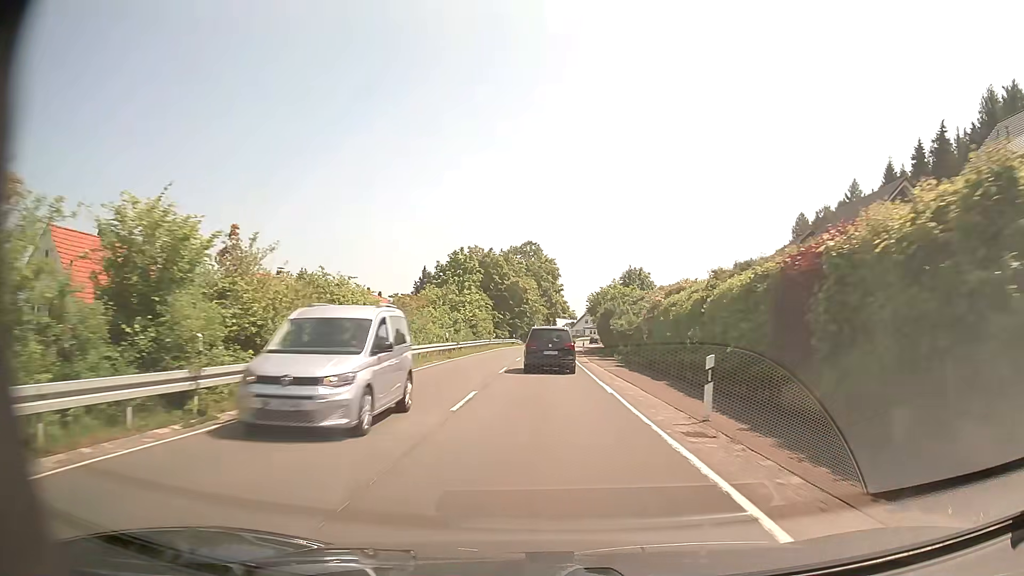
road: secondary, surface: asphalt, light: Day
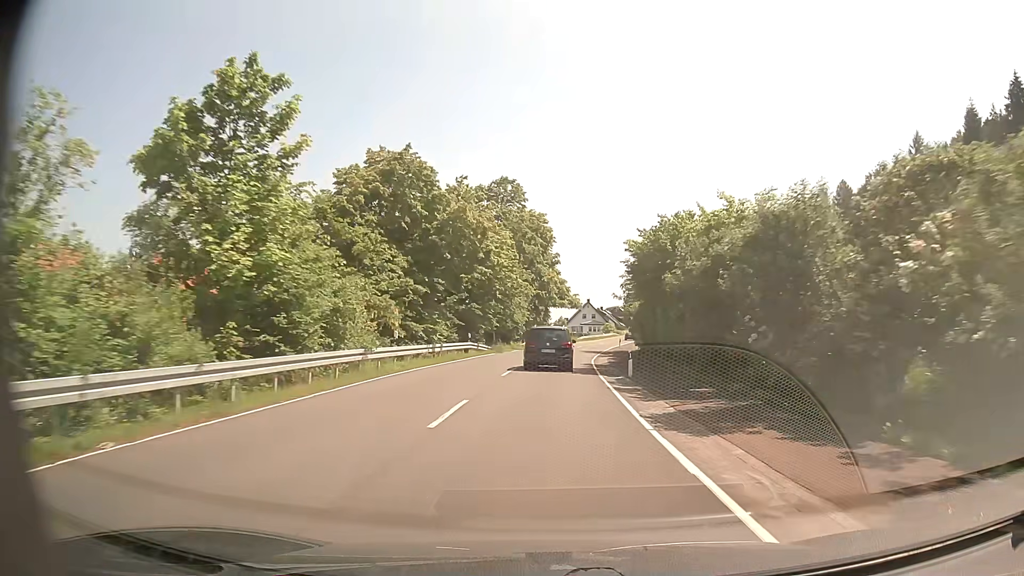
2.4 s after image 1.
(+0.2, +38.7) m; +1°
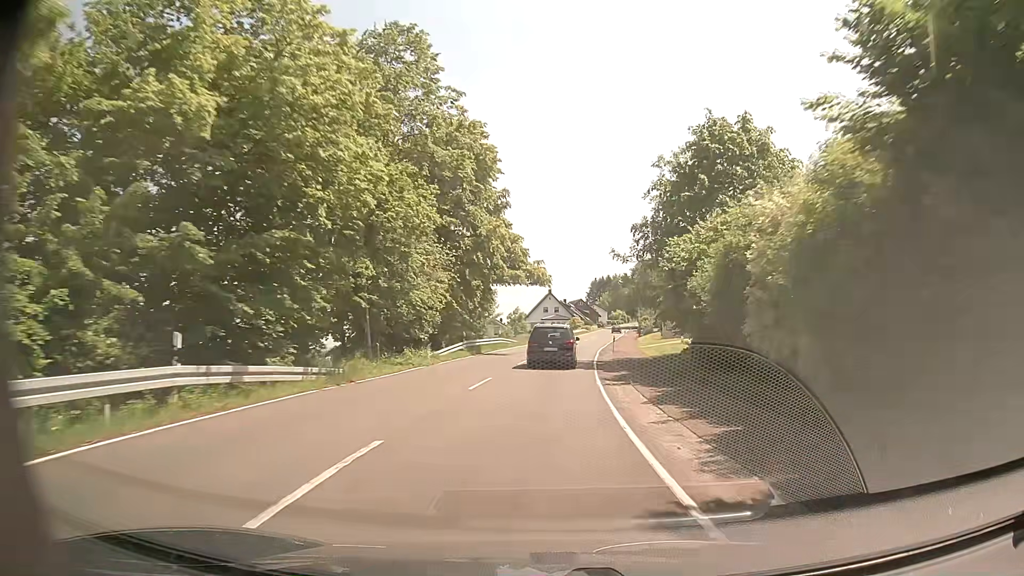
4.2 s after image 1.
(+0.8, +29.5) m; +4°
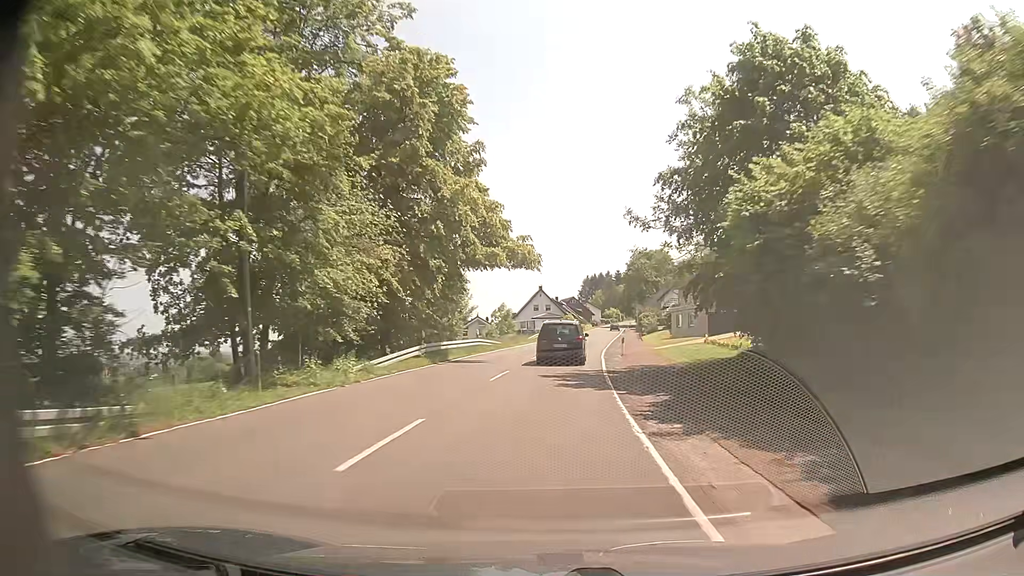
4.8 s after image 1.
(0.0, +9.9) m; +1°
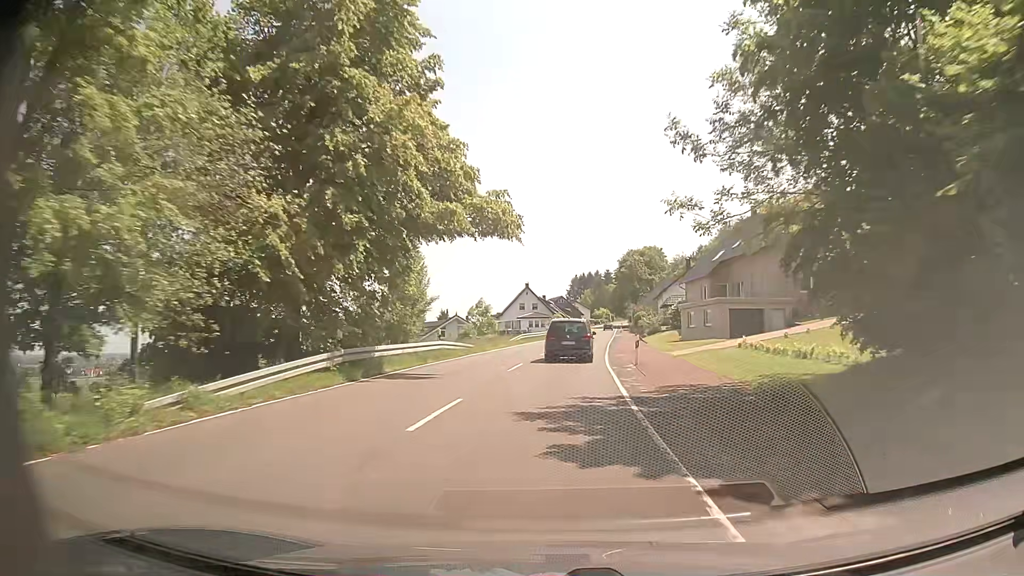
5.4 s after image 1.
(0.0, +9.5) m; +1°
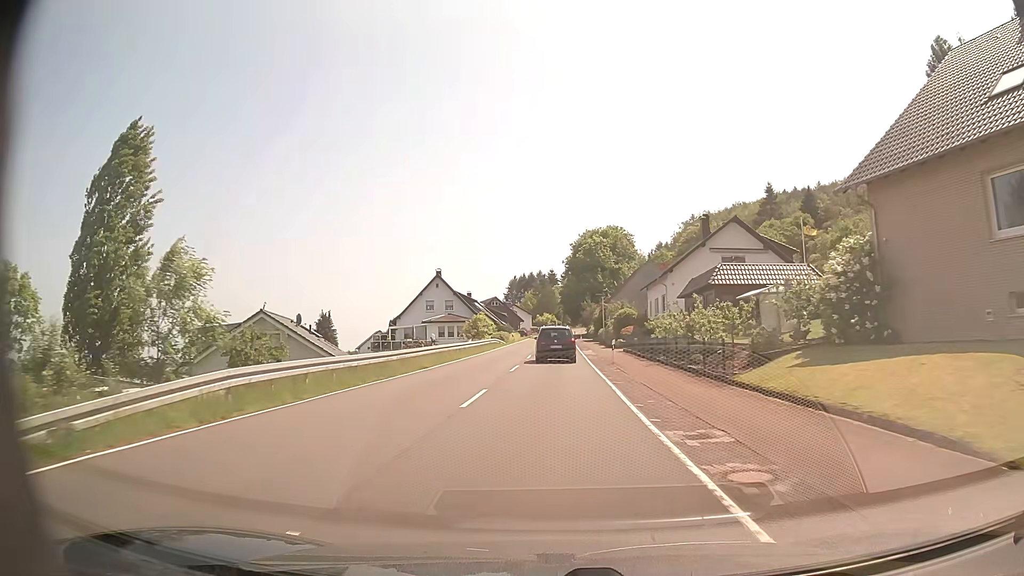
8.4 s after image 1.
(+2.1, +44.3) m; +5°
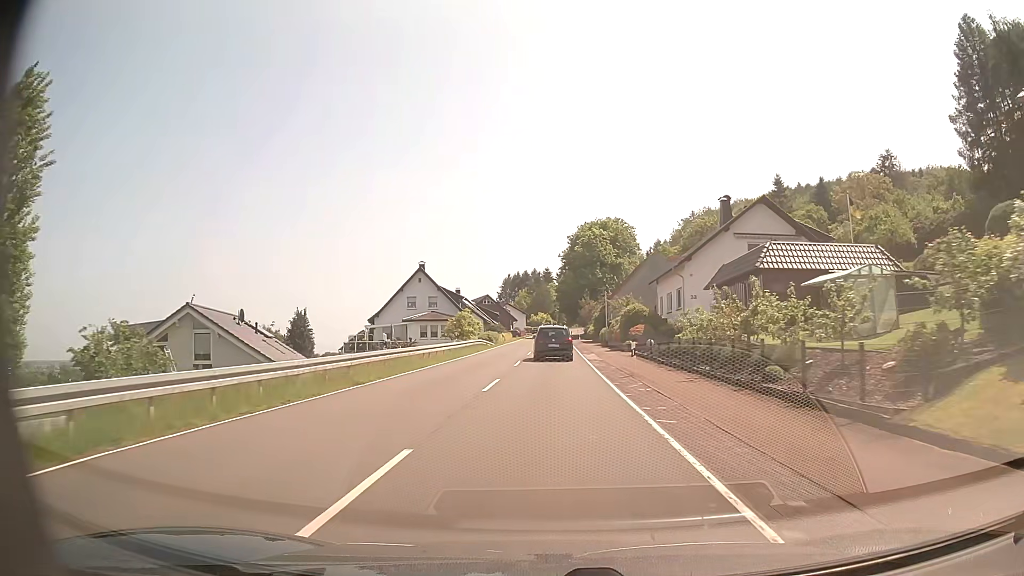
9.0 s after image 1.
(0.0, +8.7) m; +1°
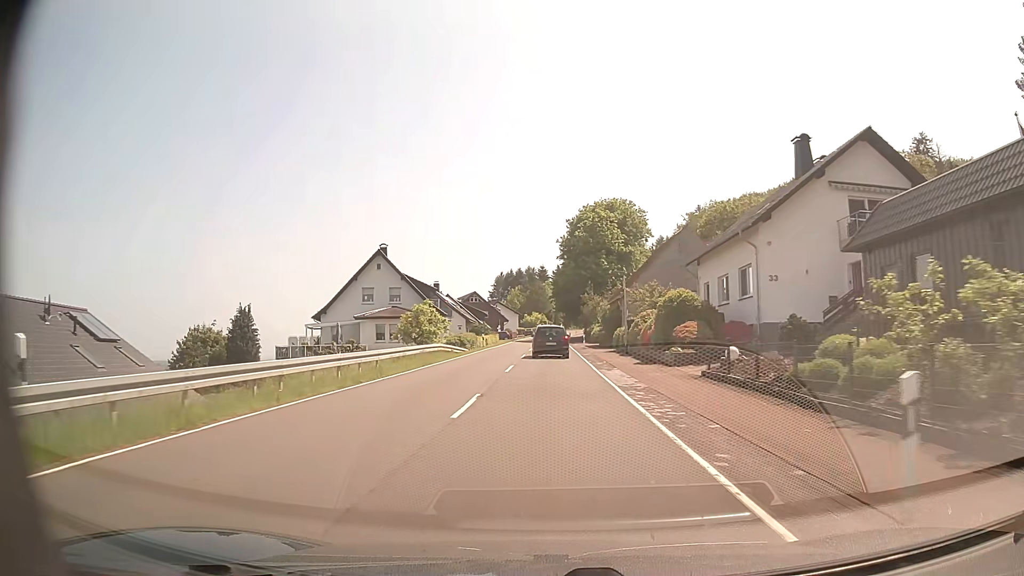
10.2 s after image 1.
(+0.1, +17.2) m; +1°
(0, +10) (0, +20) (0, +30) (0, +40) (0, +50) (0, +60) (0, +70) (0, +80) (0, +90) (+1, +100) m
